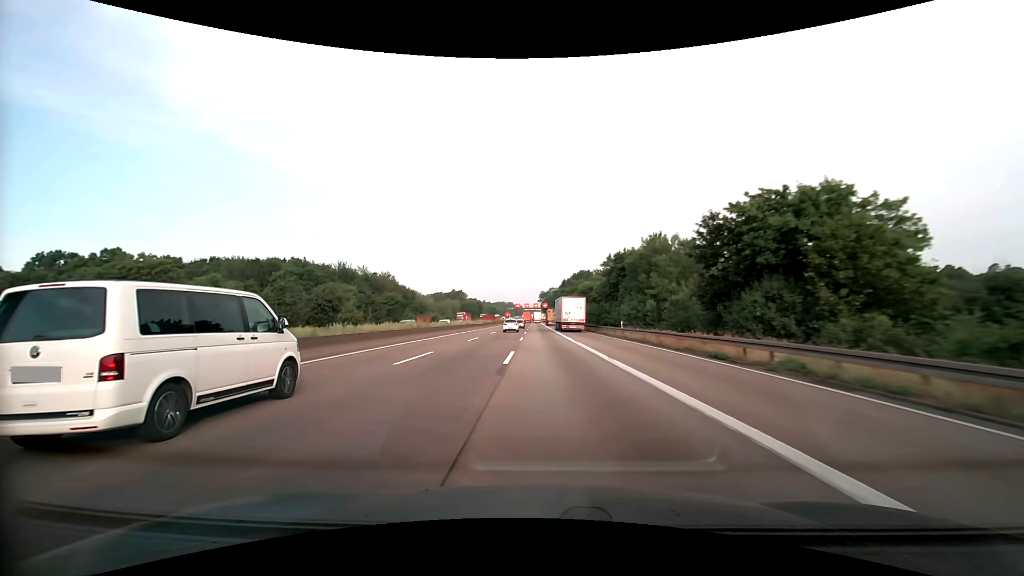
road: motorway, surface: asphalt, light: Day
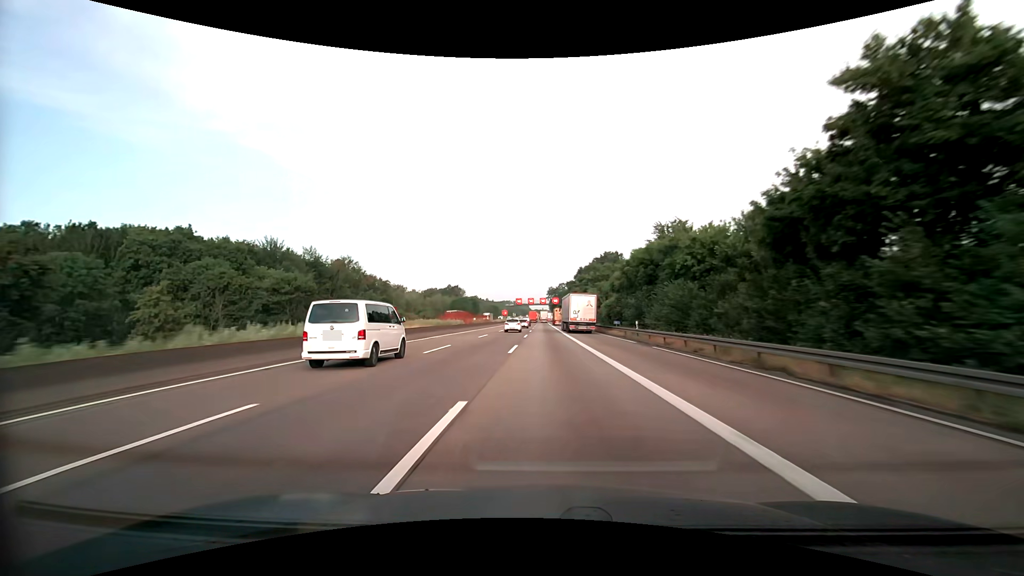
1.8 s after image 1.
(-0.6, +49.3) m; -1°
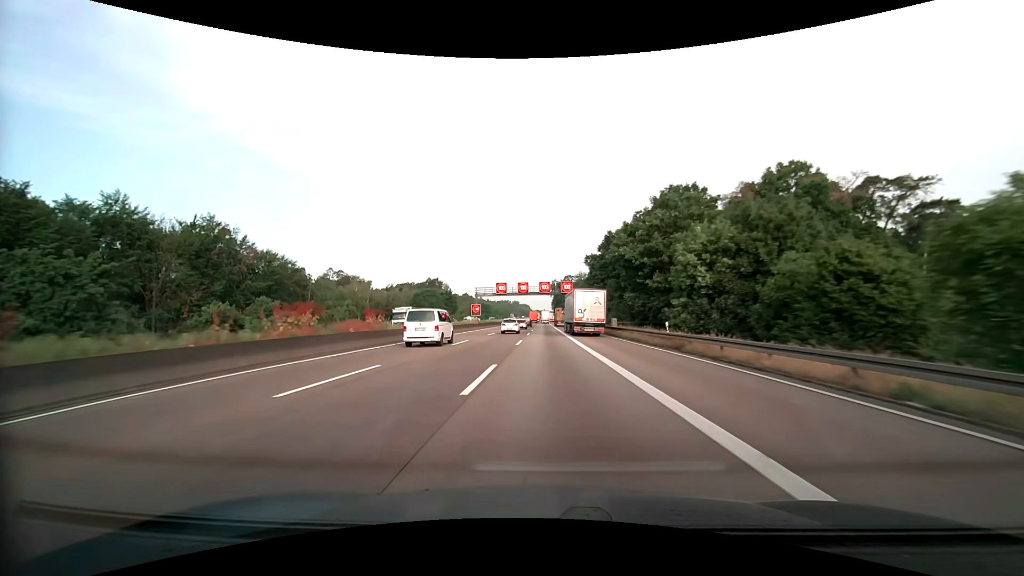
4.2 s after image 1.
(0.0, +65.1) m; 0°
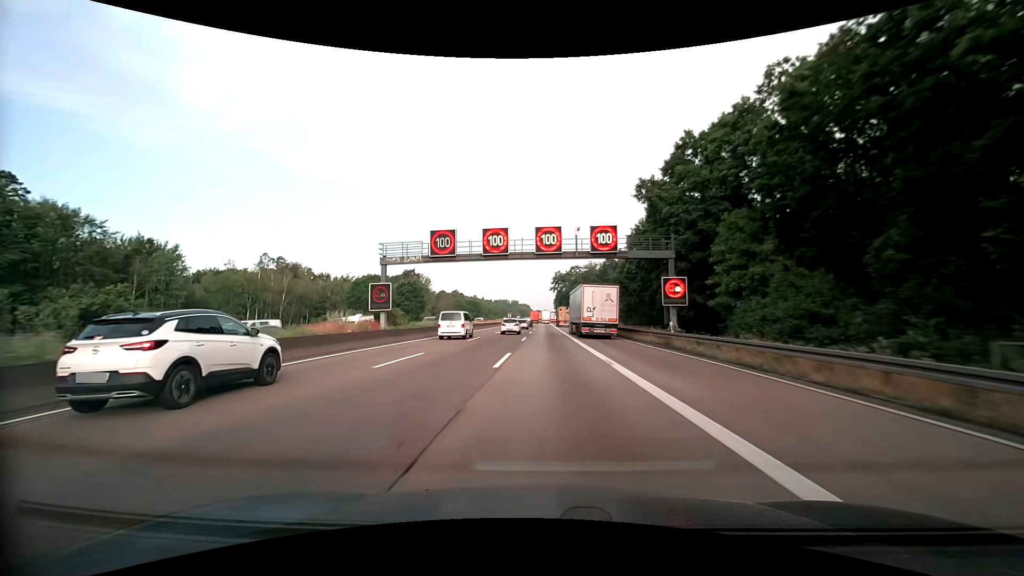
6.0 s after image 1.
(-0.1, +48.7) m; 0°
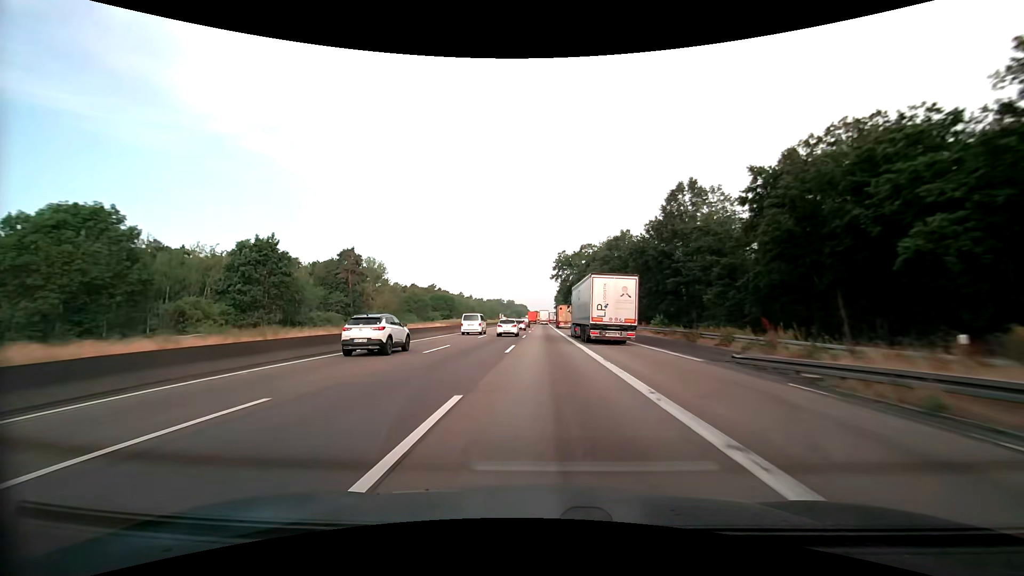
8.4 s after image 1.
(+0.2, +65.2) m; 0°
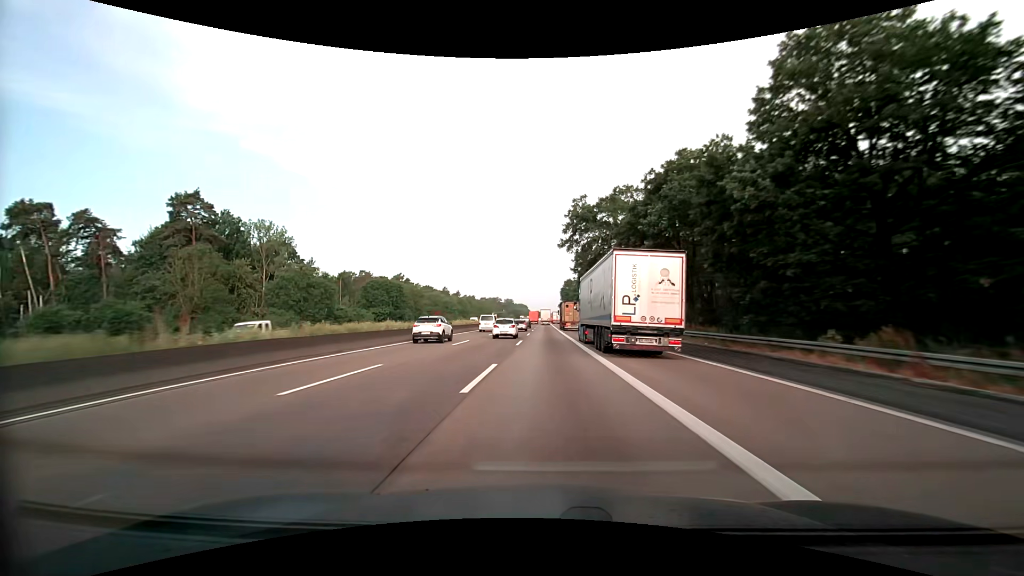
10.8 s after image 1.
(0.0, +65.7) m; 0°
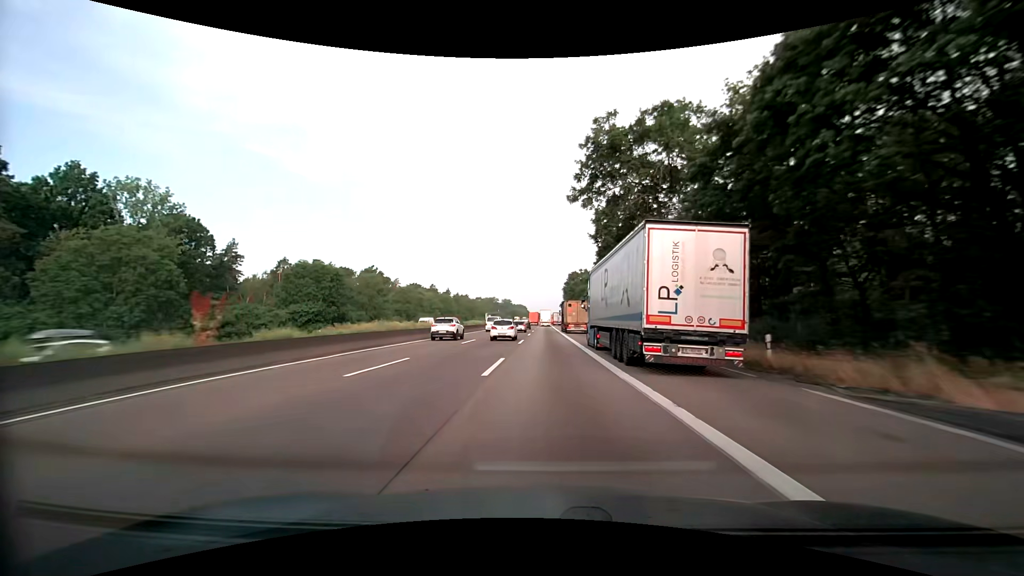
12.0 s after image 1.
(+0.1, +32.9) m; 0°
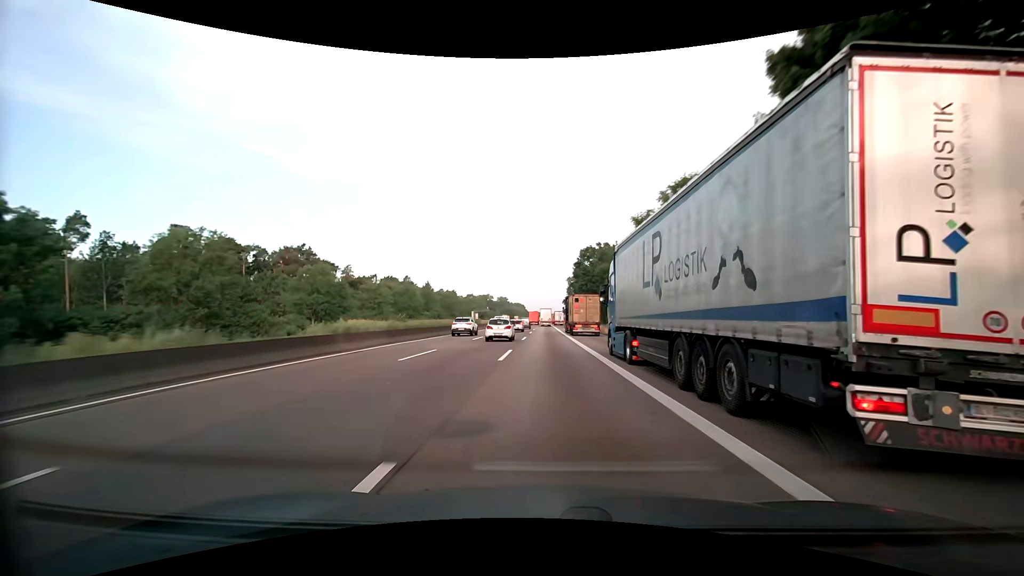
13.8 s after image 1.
(+0.1, +49.3) m; 0°
(0, +10) (0, +20) (0, +30) (0, +40) (0, +50) (0, +60) (0, +70) (0, +80) (0, +90) (0, +100) m
